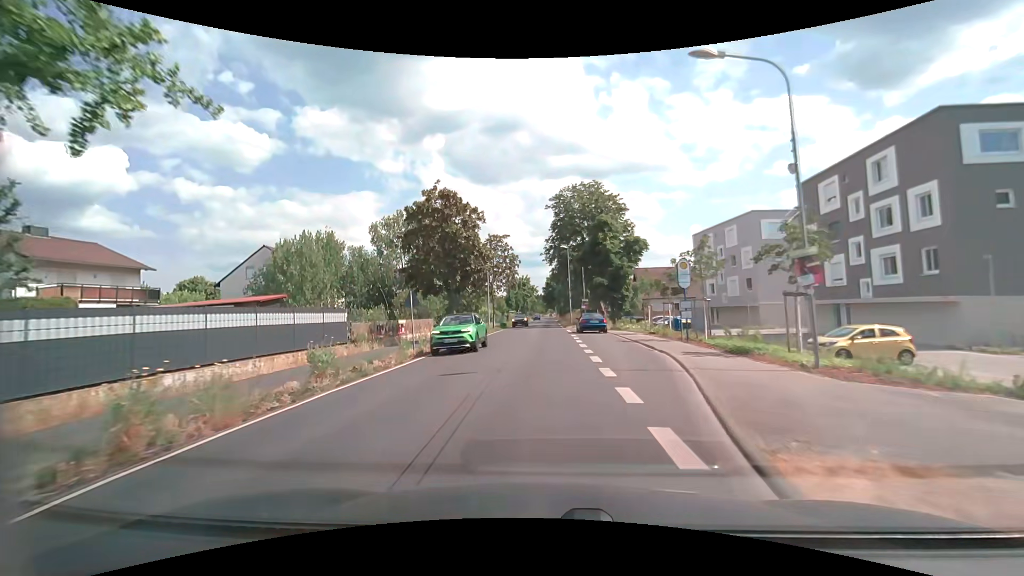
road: tertiary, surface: asphalt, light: Day
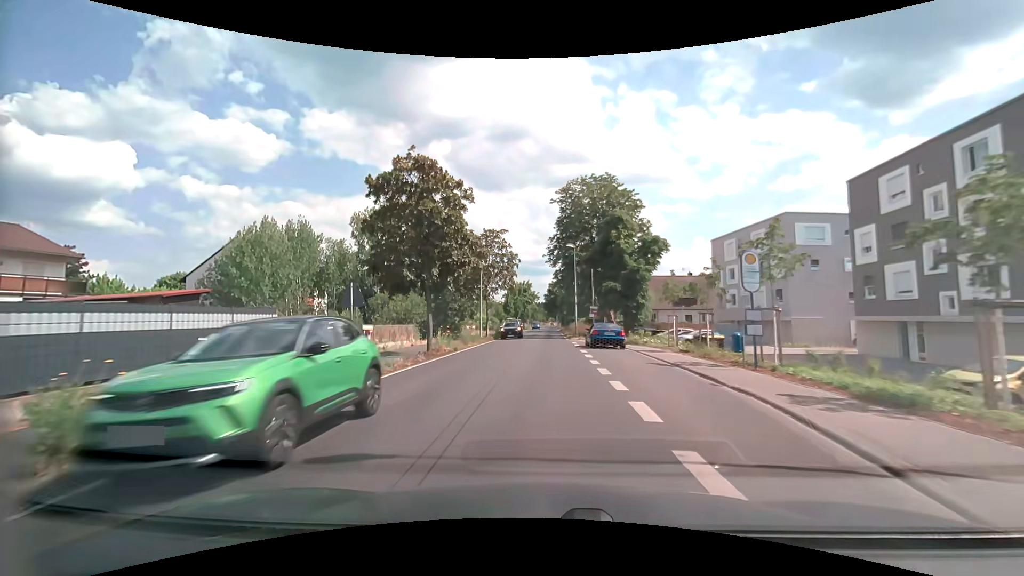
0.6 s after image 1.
(+0.1, +6.7) m; +1°
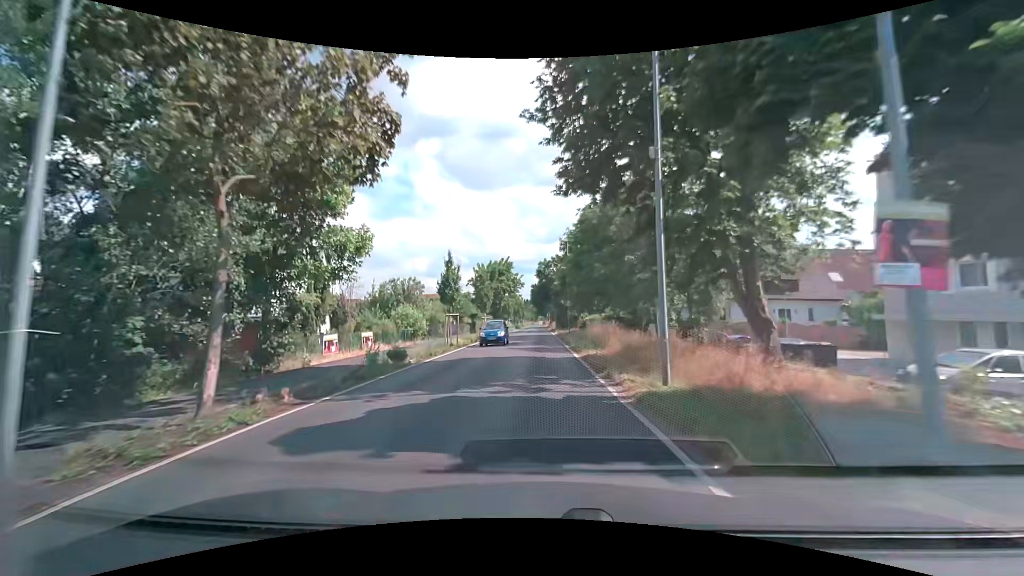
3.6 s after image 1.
(+0.3, +34.8) m; +1°
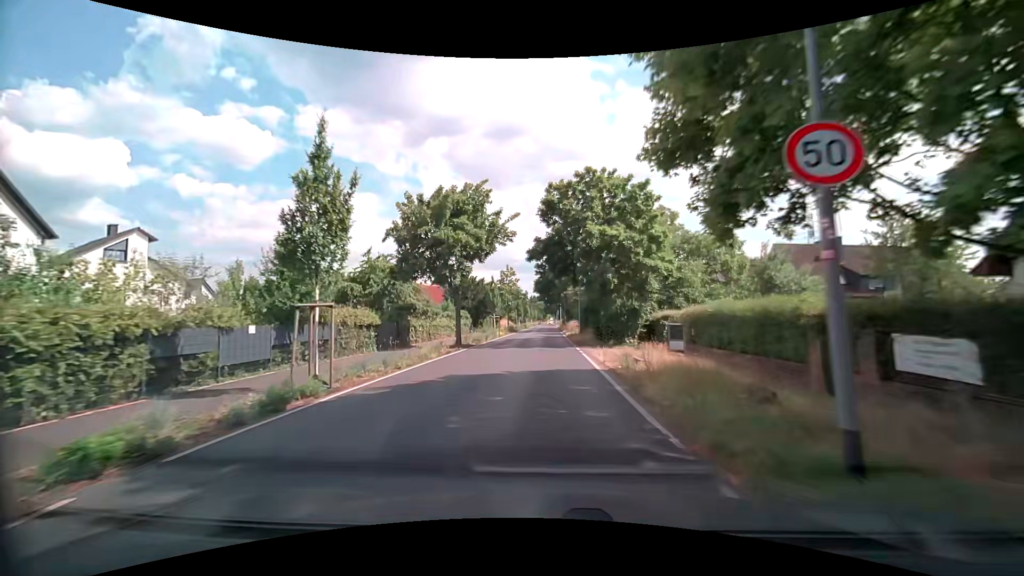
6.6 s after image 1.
(-0.2, +37.1) m; -1°
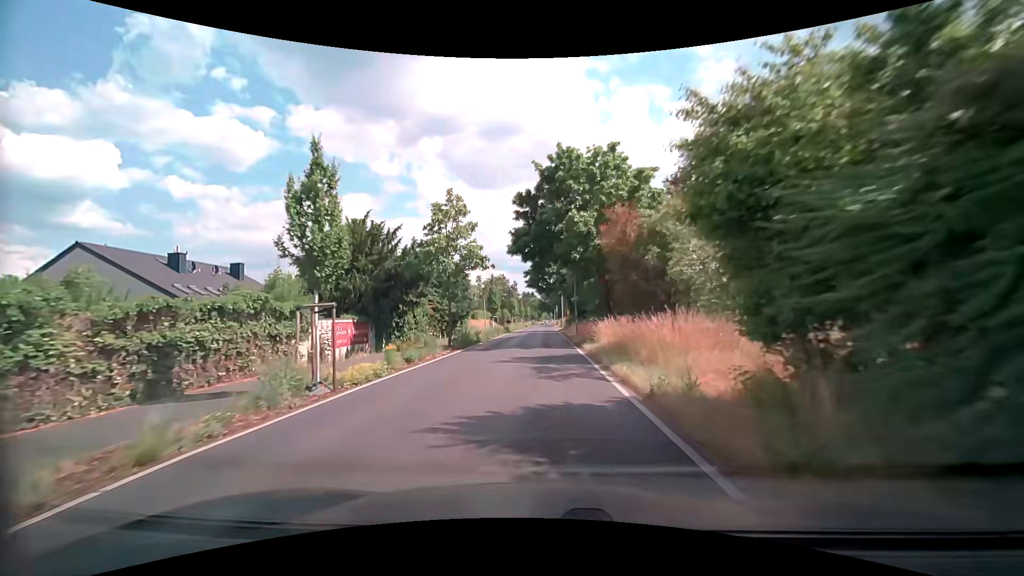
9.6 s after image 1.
(+0.3, +37.2) m; 0°
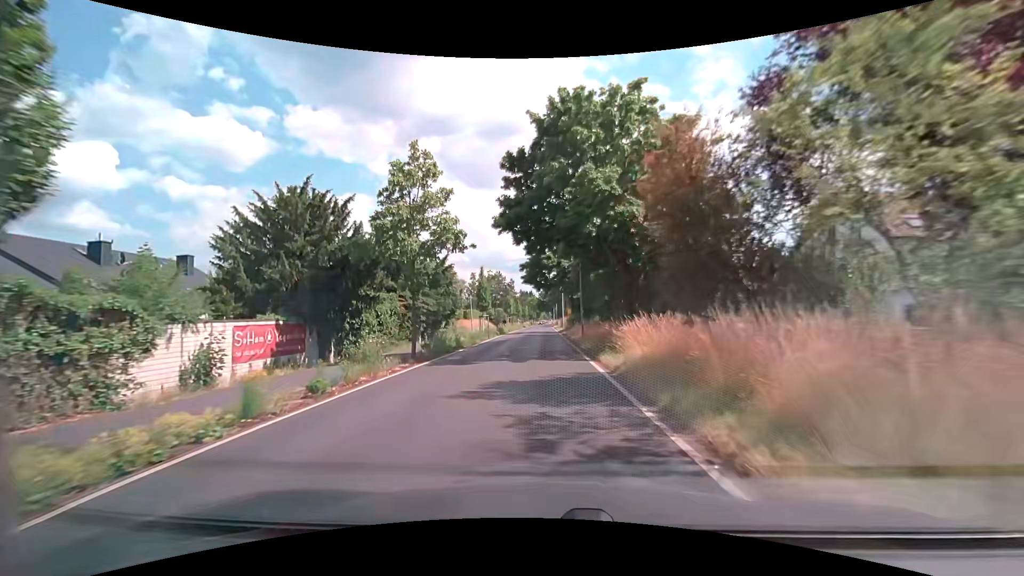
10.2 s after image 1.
(+0.1, +7.4) m; +1°
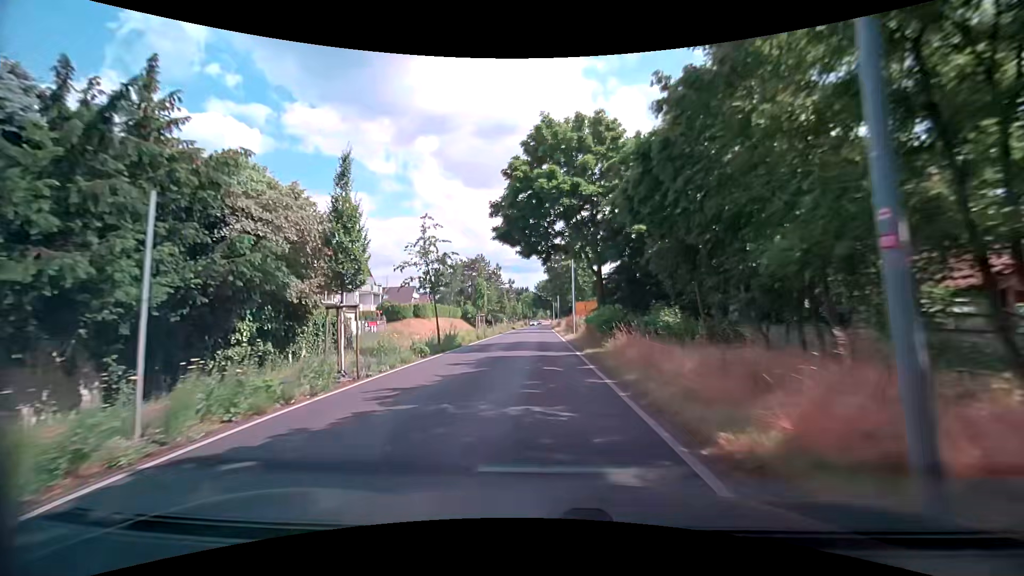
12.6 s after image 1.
(0.0, +29.5) m; 0°
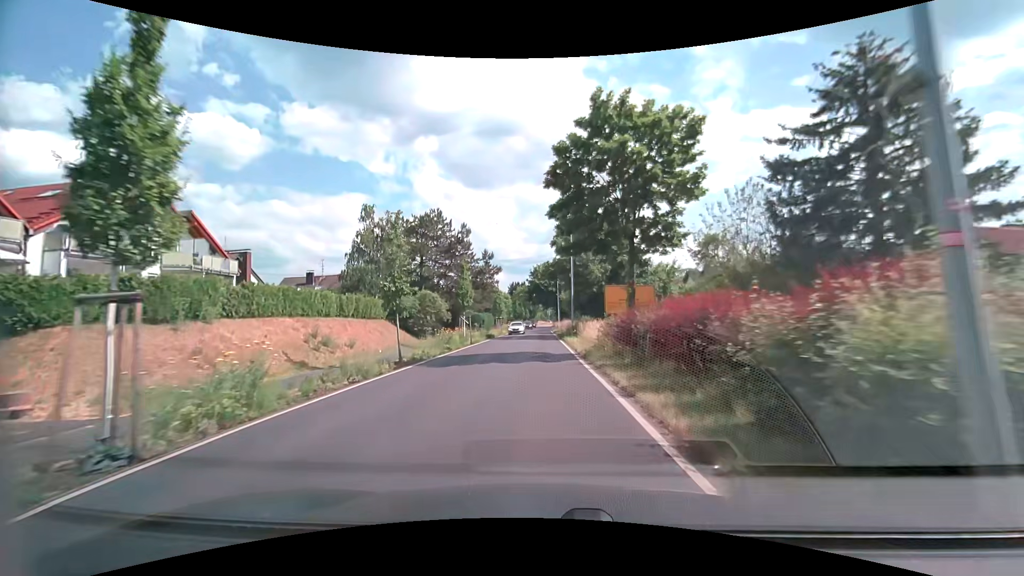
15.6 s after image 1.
(-0.2, +36.2) m; -1°
(0, +10) (0, +20) (0, +30) (0, +40) (0, +50) (0, +60) (0, +70) (0, +80) (0, +90) (0, +100) m
